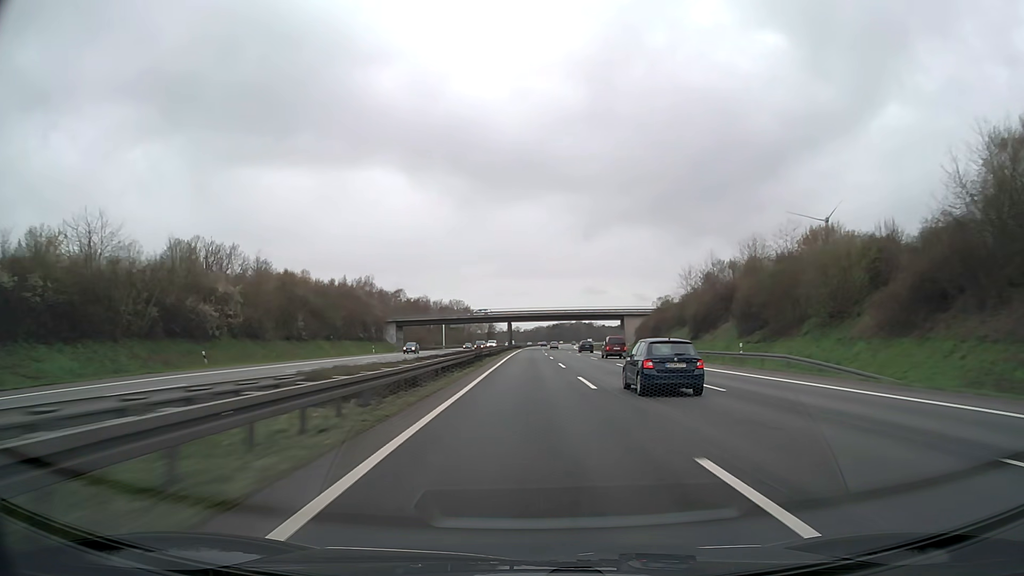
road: motorway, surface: asphalt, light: Day
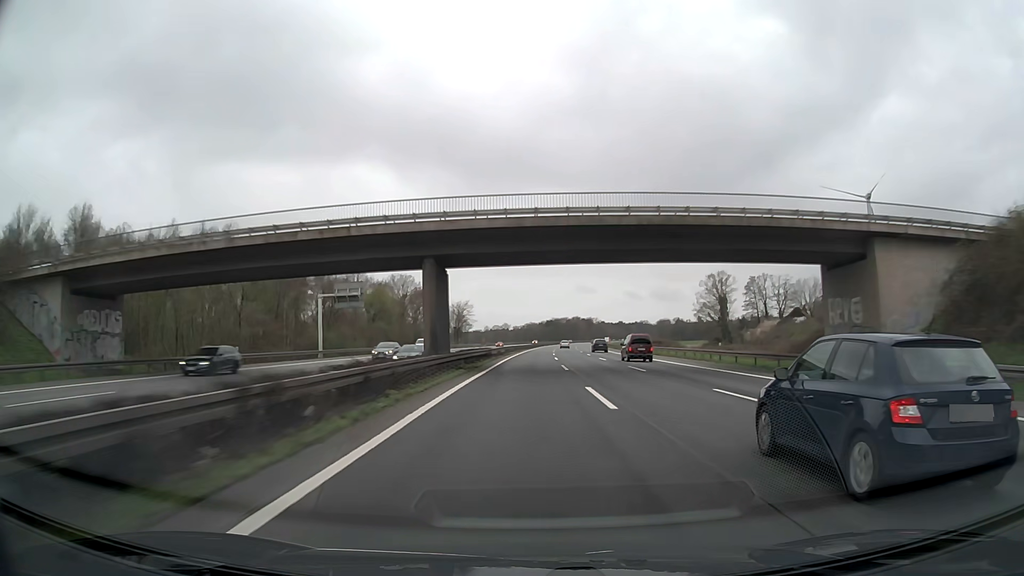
(+0.4, +95.8) m; +1°
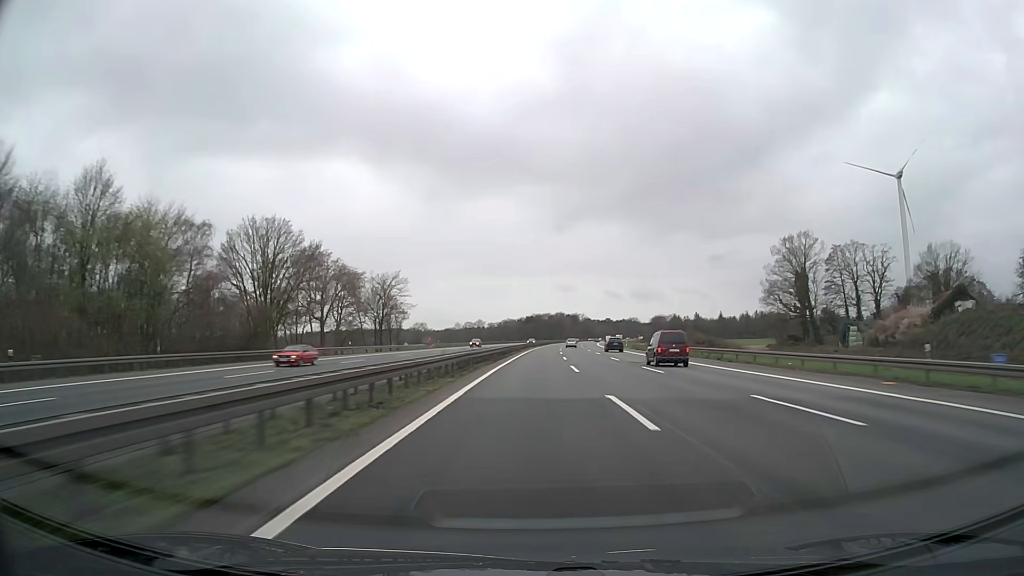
(+0.9, +74.8) m; +2°
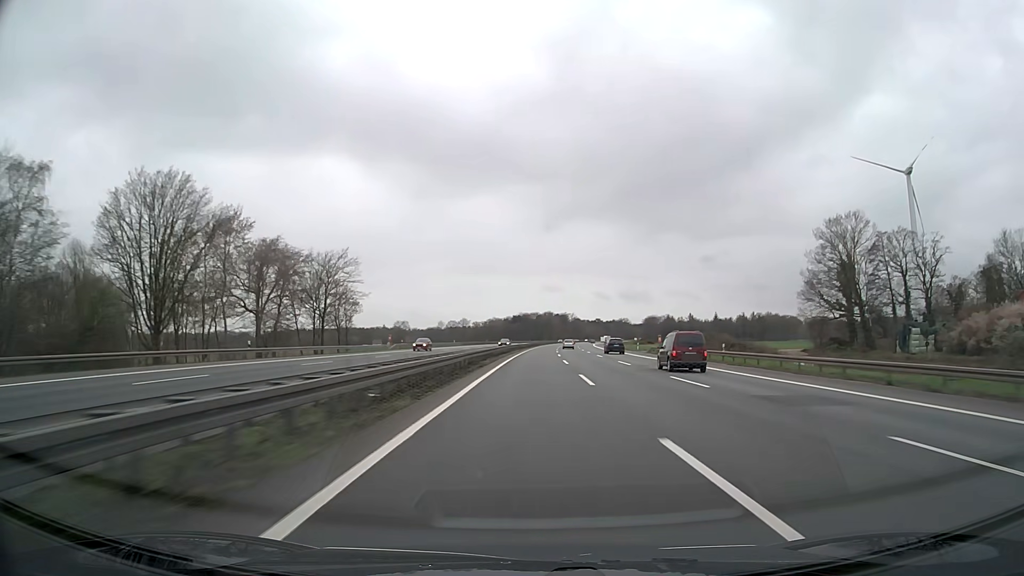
(+0.2, +25.4) m; +1°
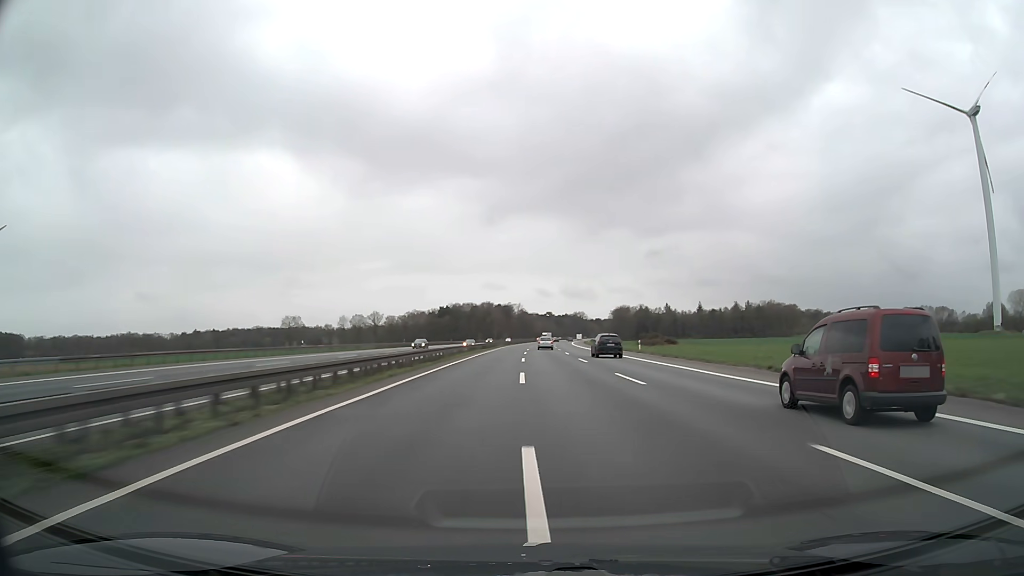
(+6.3, +126.3) m; +5°
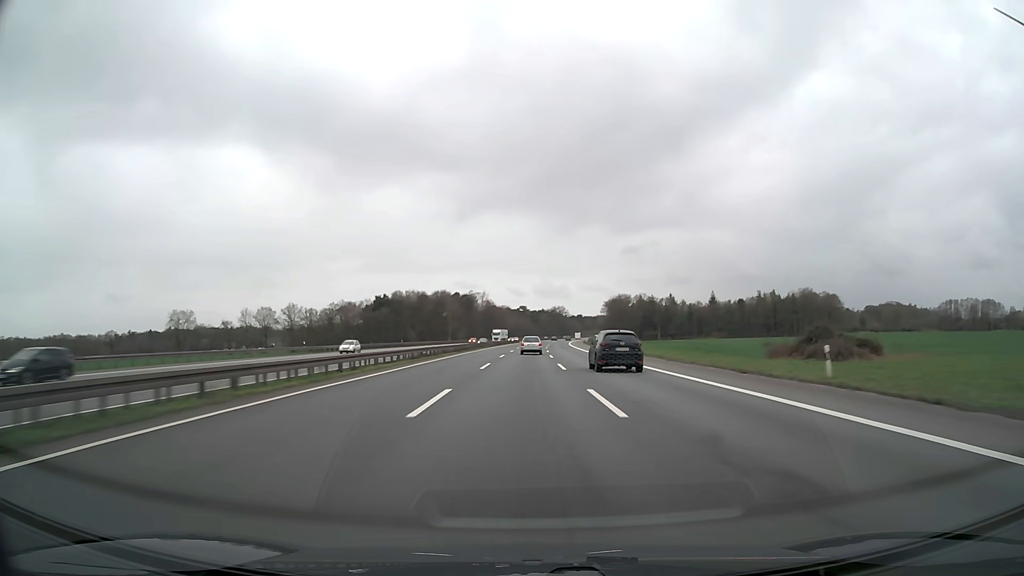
(+2.7, +98.6) m; +2°
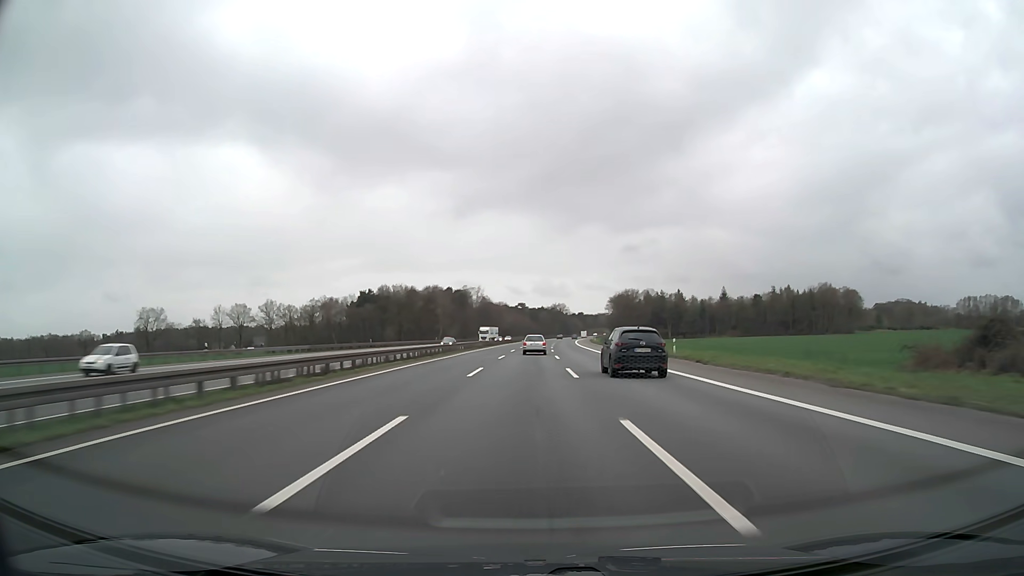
(+0.1, +24.1) m; 0°
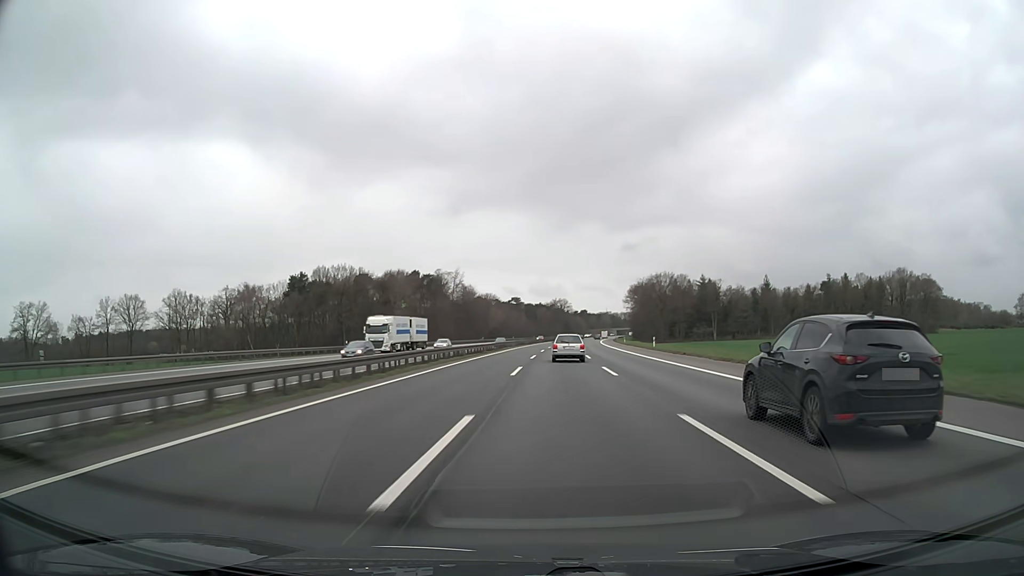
(+0.3, +71.9) m; 0°
(0, +10) (0, +20) (0, +30) (0, +40) (0, +50) (+1, +60) (+1, +70) (+1, +80) (+2, +90) (+2, +100) m
